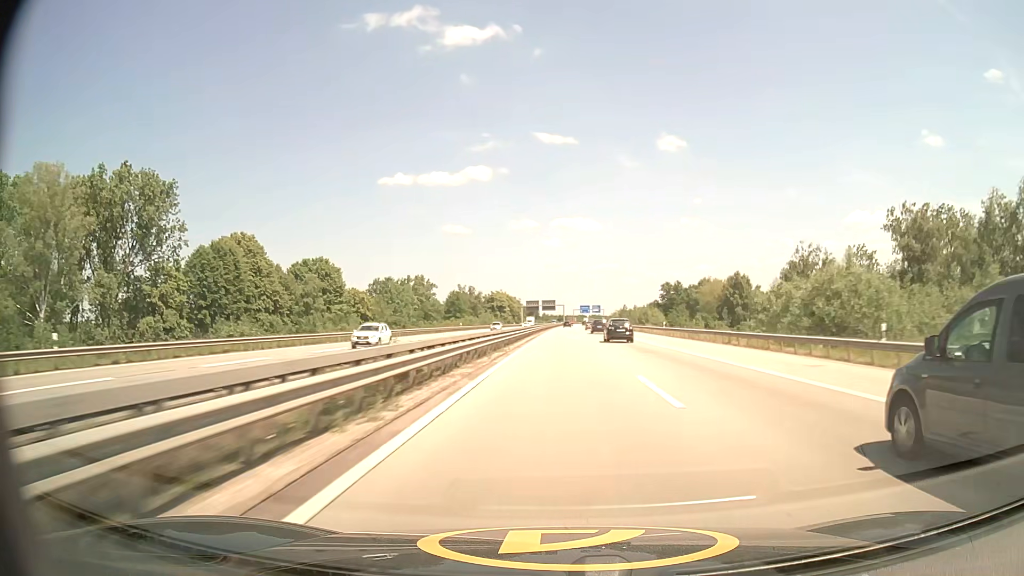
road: motorway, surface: asphalt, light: Day
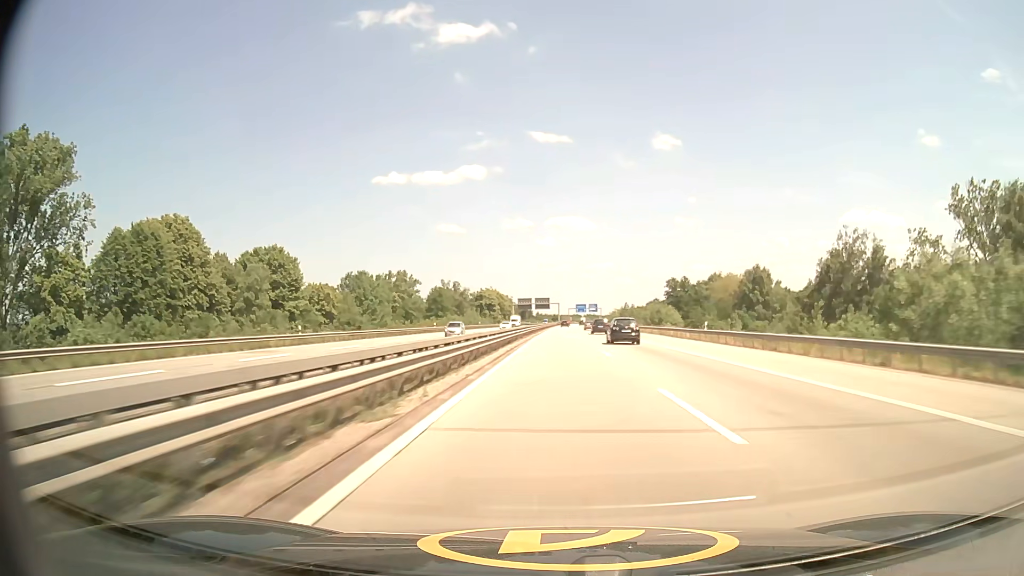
(+0.1, +21.3) m; 0°
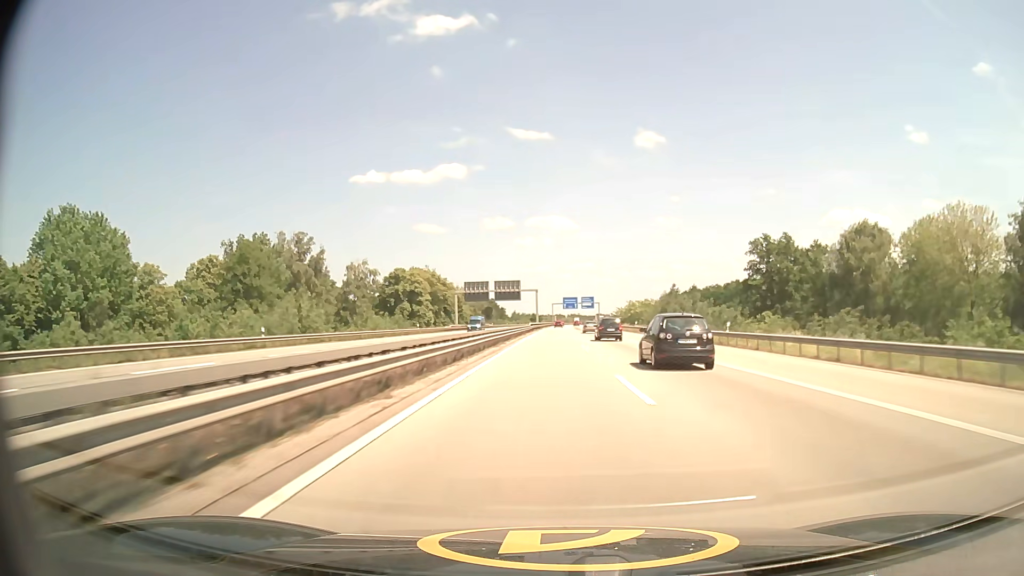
(+1.8, +104.7) m; +2°
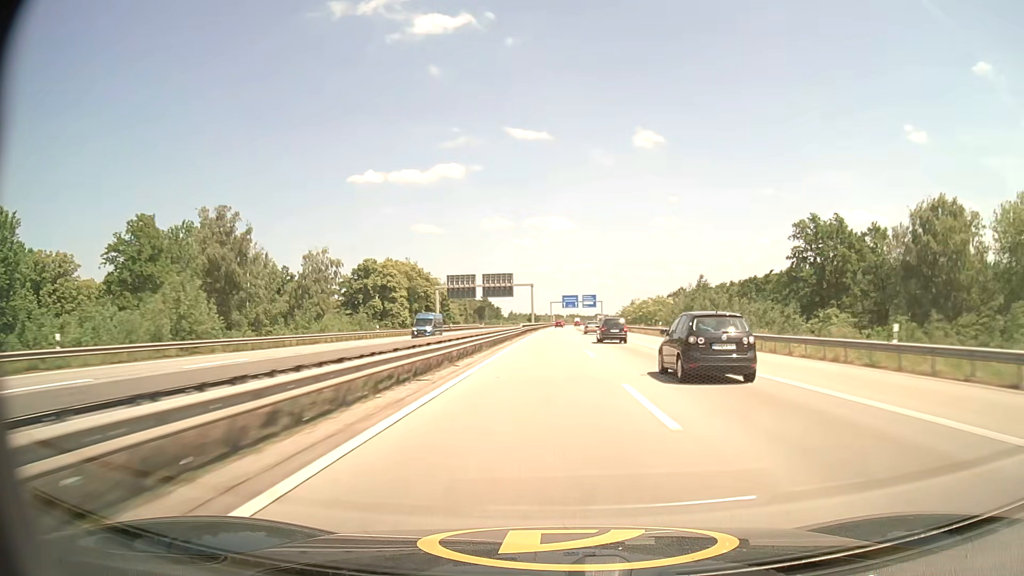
(0.0, +20.6) m; 0°
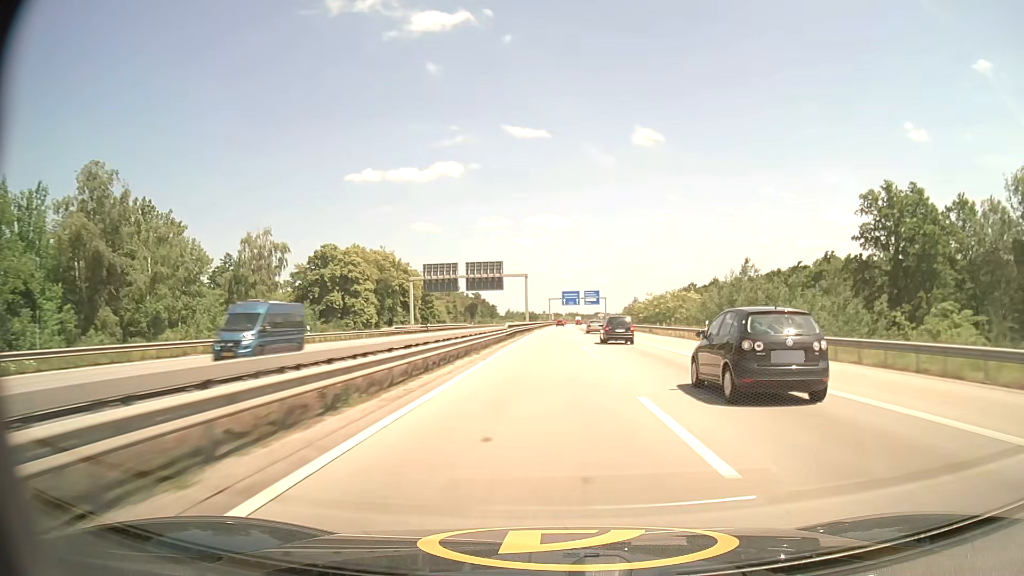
(0.0, +20.5) m; 0°
(0, +10) (0, +20) (0, +30) (0, +40) (0, +50) (0, +60) (0, +70) (0, +80) (0, +90) (+1, +100) m
